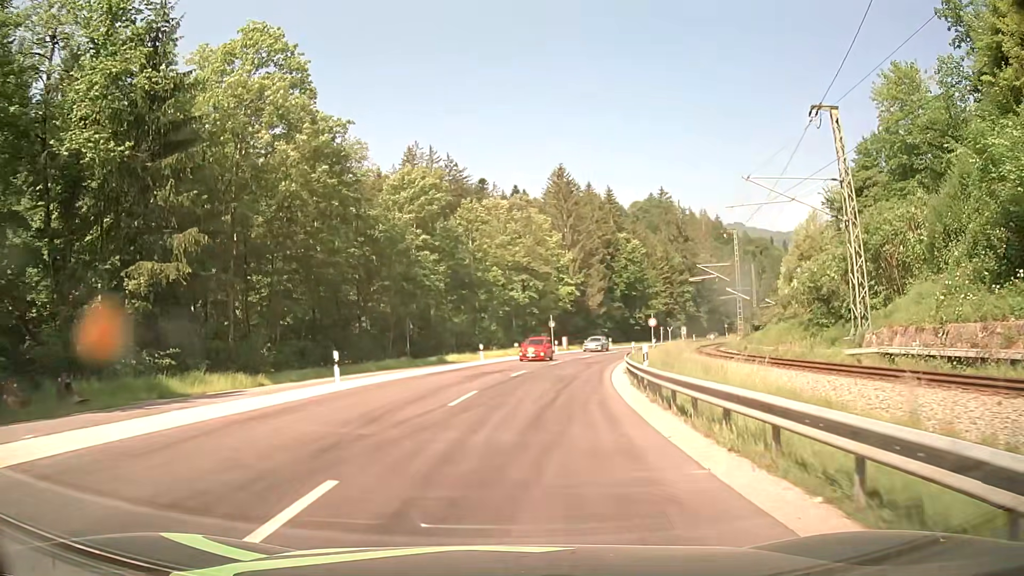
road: primary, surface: asphalt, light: Day
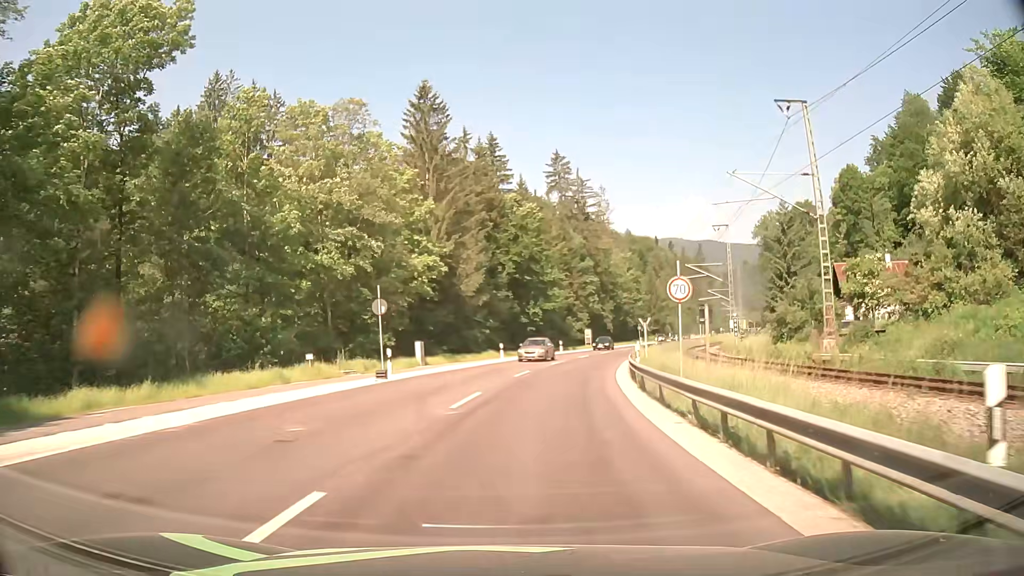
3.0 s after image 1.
(+3.7, +36.2) m; +12°
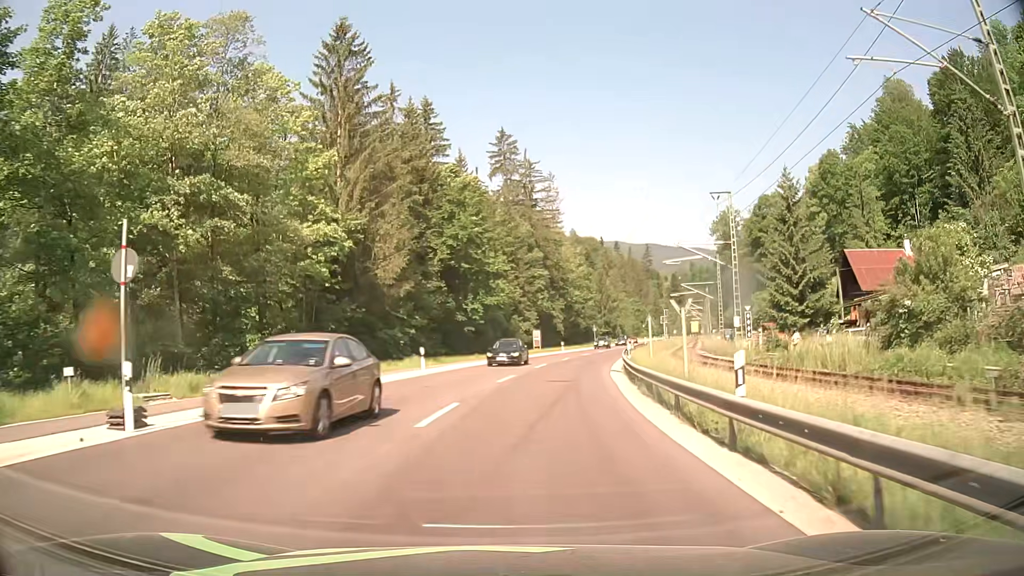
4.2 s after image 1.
(+0.6, +15.0) m; +5°
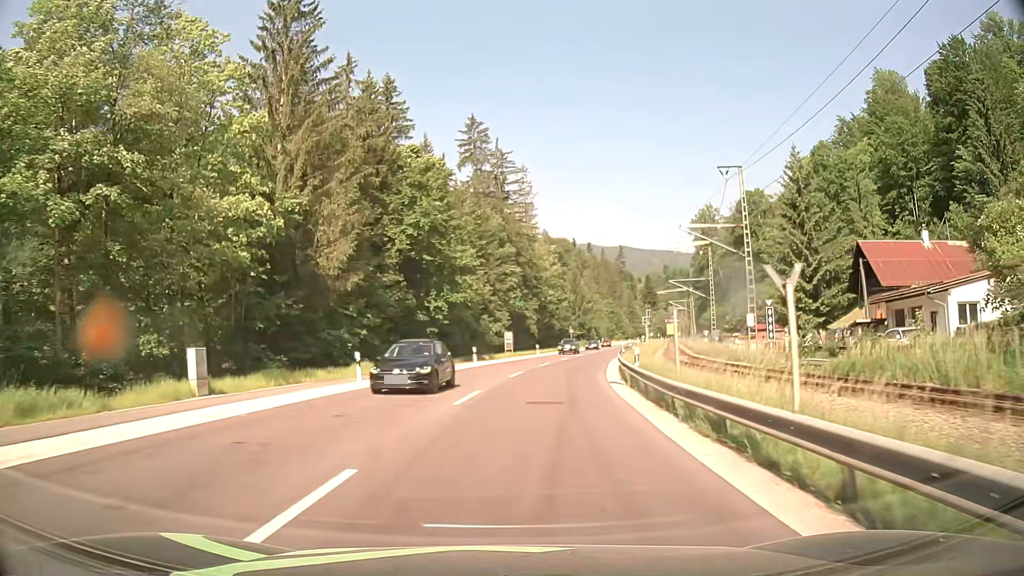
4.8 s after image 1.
(+0.2, +7.8) m; +2°
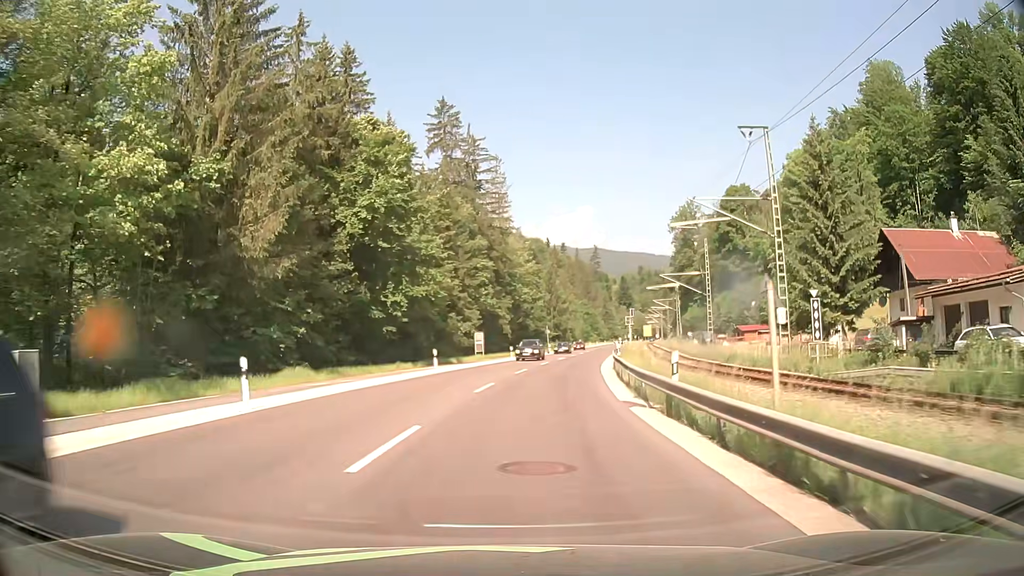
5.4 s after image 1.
(+0.2, +8.0) m; +2°
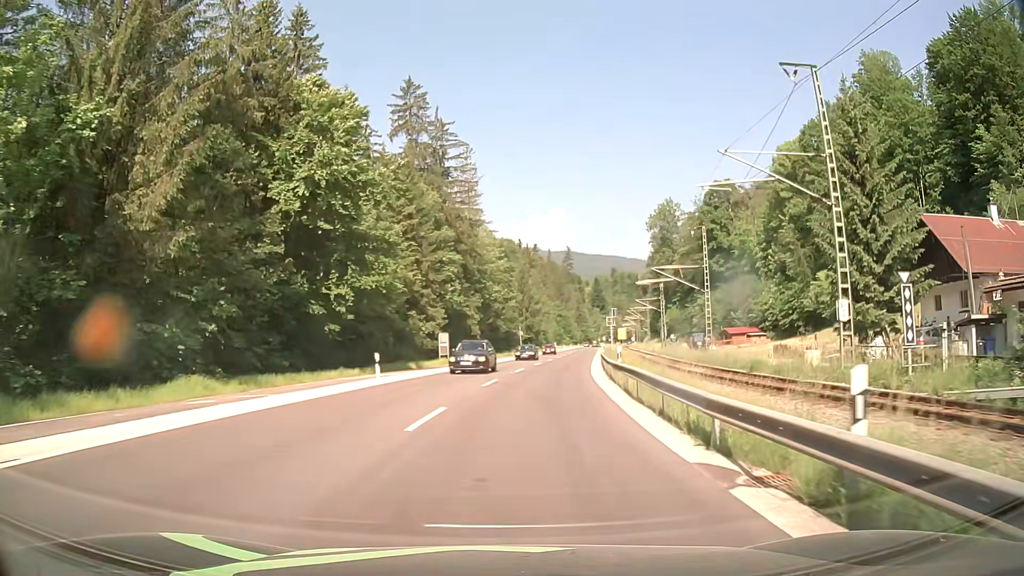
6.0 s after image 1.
(+0.2, +8.3) m; +2°
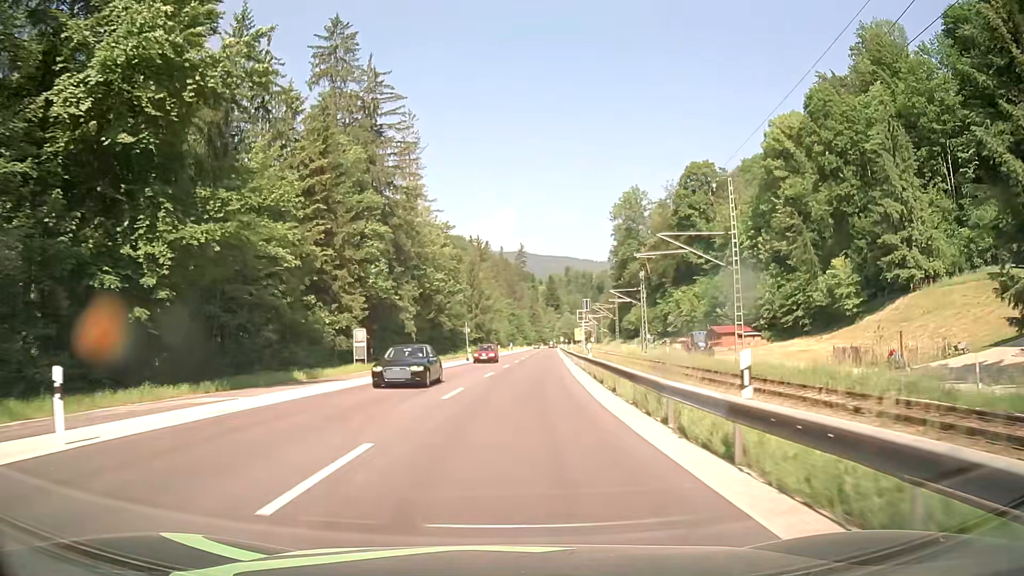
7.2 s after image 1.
(+0.7, +17.7) m; +4°
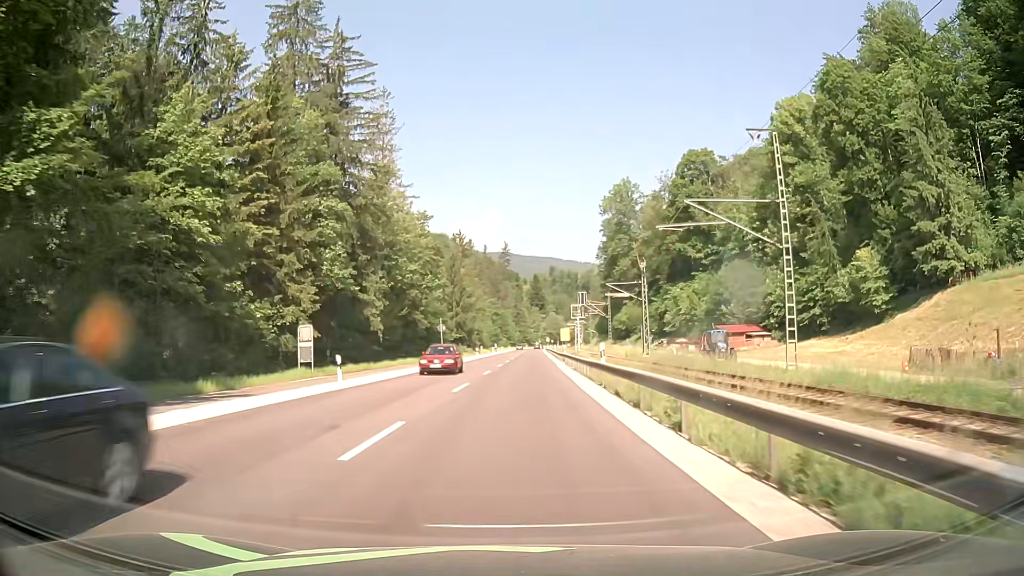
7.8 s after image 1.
(+0.1, +9.3) m; +2°
(0, +10) (0, +20) (+1, +30) (+1, +40) (+1, +50) (+2, +60) (+2, +70) (+2, +80) (+3, +90) (+3, +100) m
